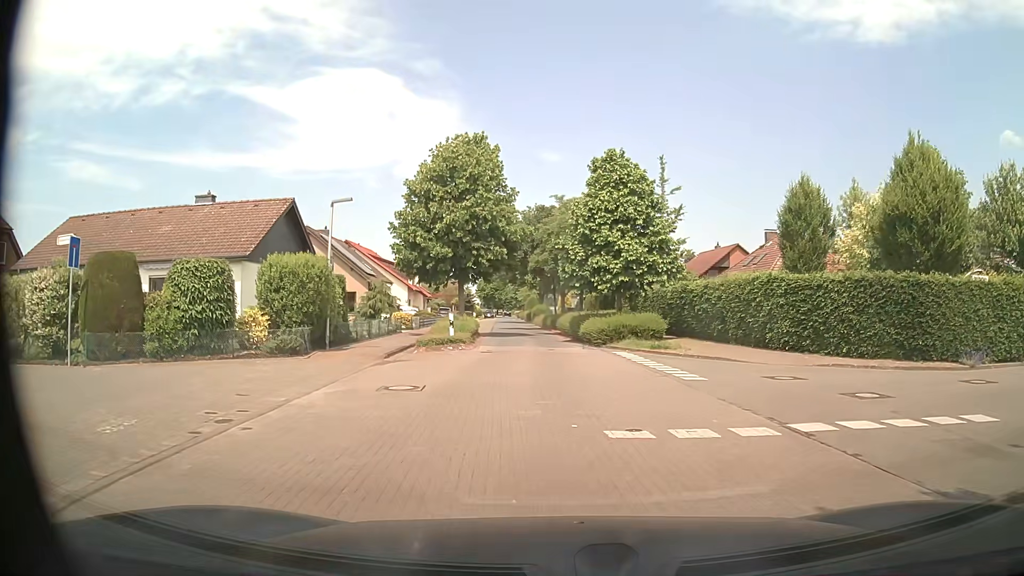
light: Day
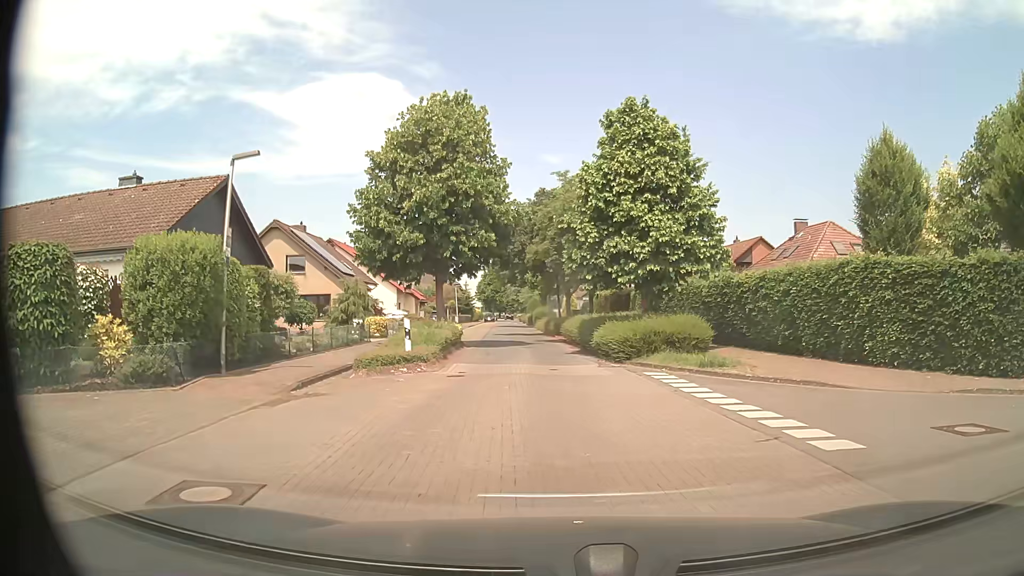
(-0.2, +7.1) m; -1°
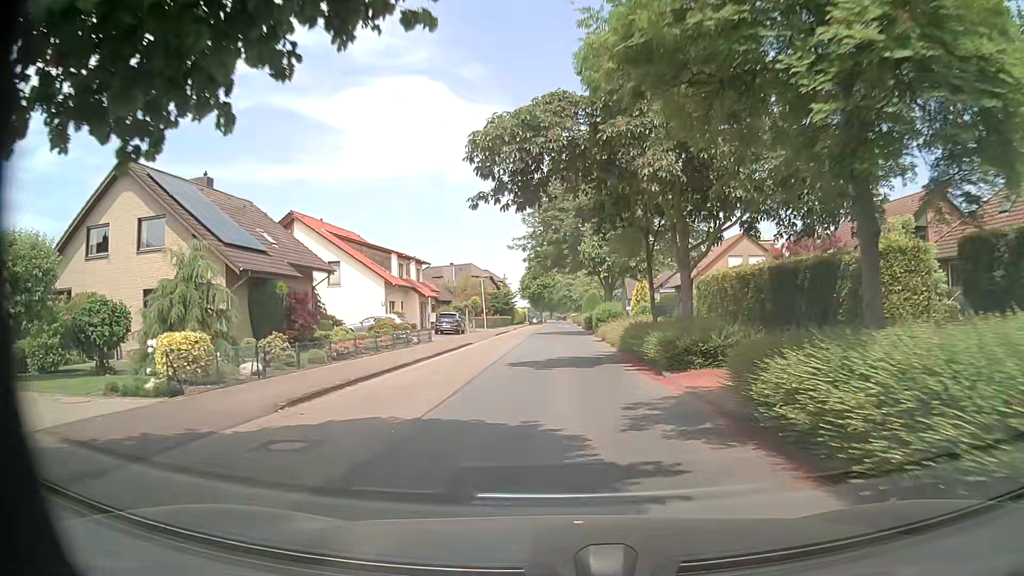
(-1.5, +24.2) m; -4°
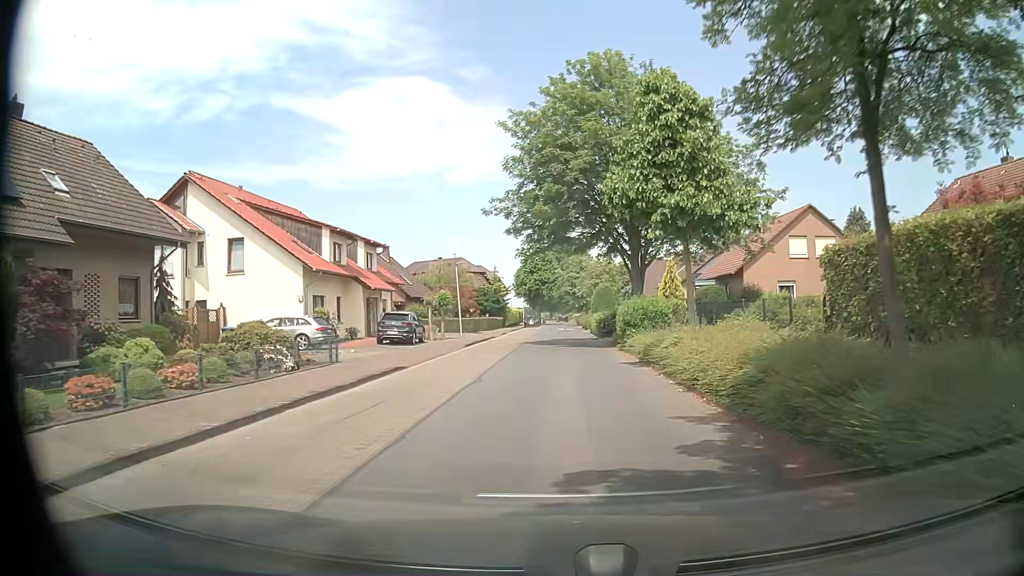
(-0.5, +15.4) m; -2°
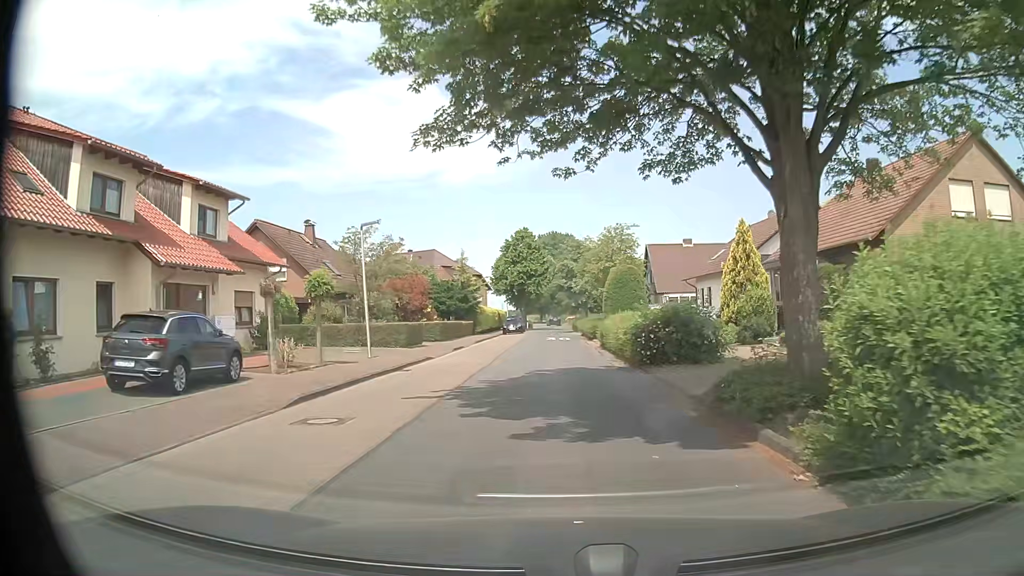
(0.0, +20.0) m; +1°
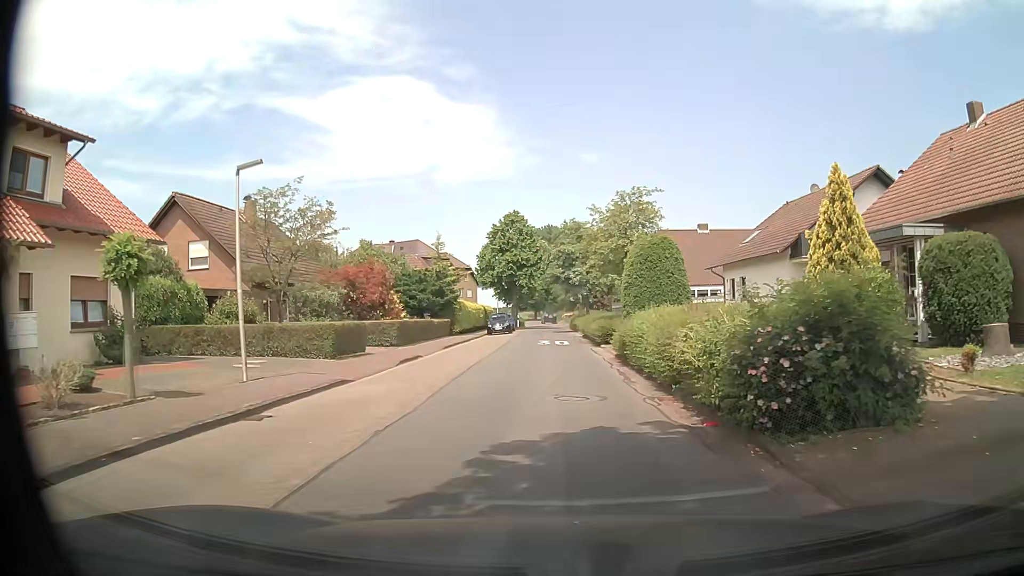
(0.0, +9.8) m; 0°
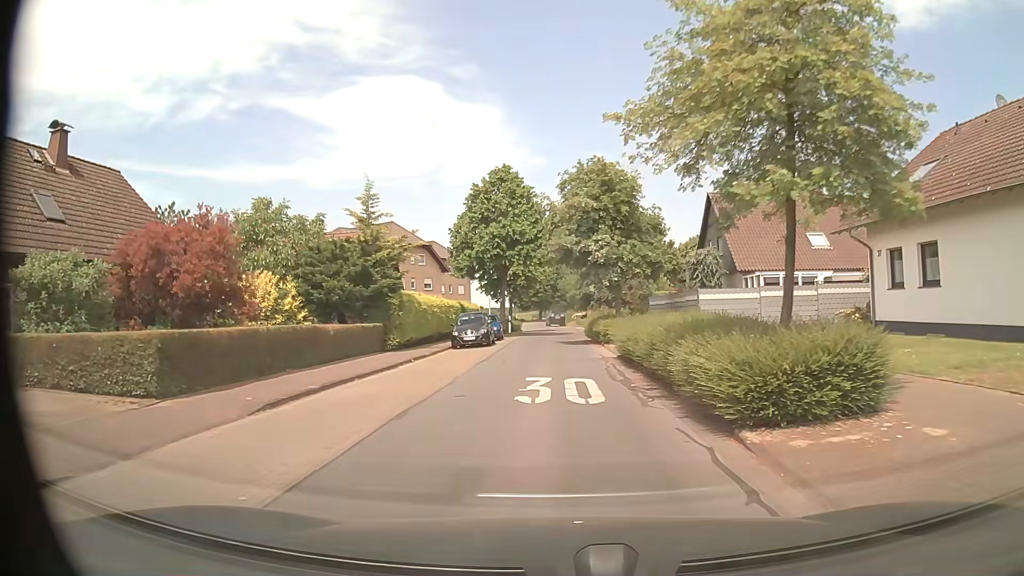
(0.0, +19.4) m; 0°
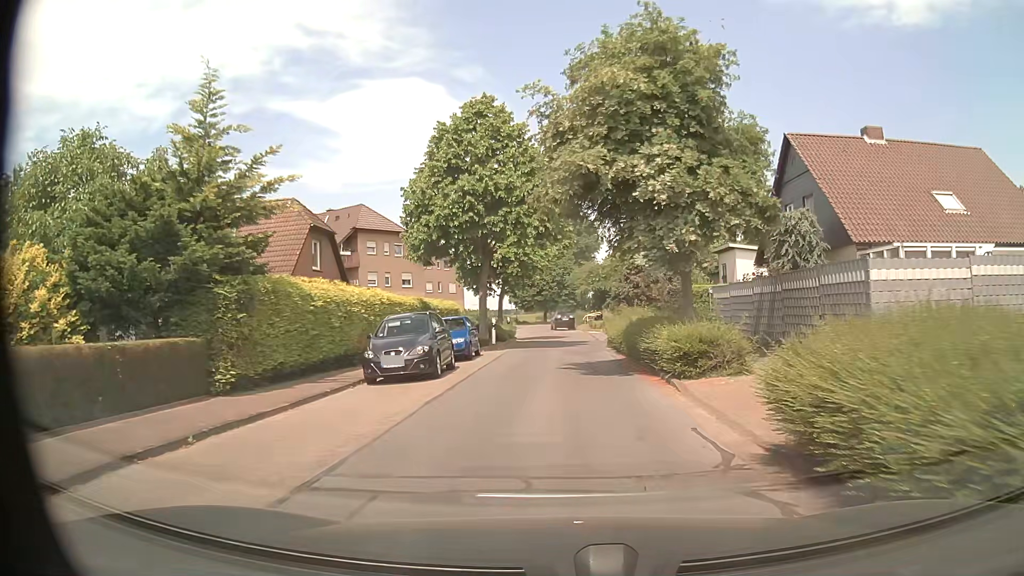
(-0.1, +14.5) m; -1°
(0, +10) (0, +20) (0, +30) (+3, +40) (+10, +46) (+20, +48) (+30, +48) (+40, +49) (+49, +51) (+59, +53) m
